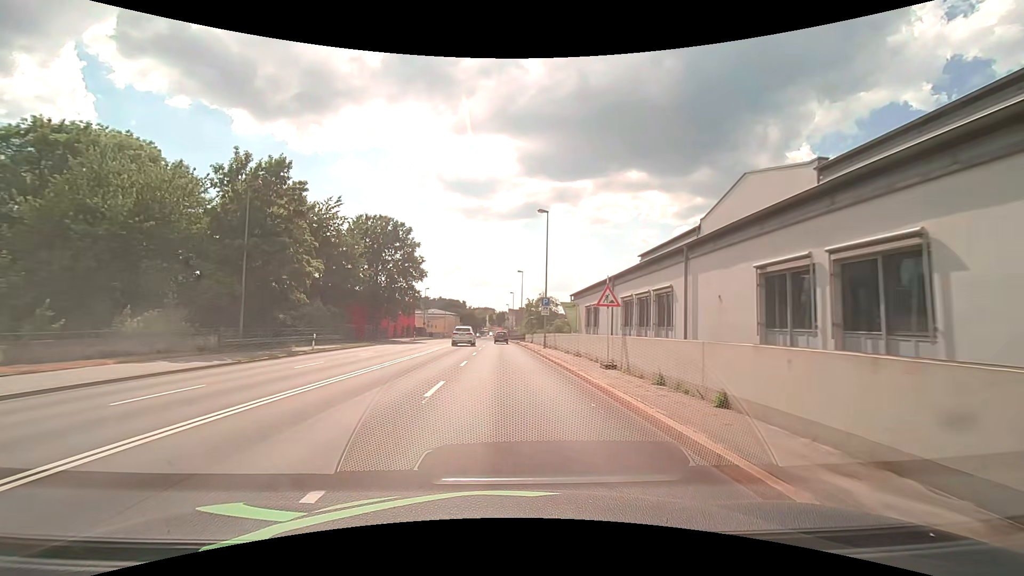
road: primary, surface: asphalt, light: Day
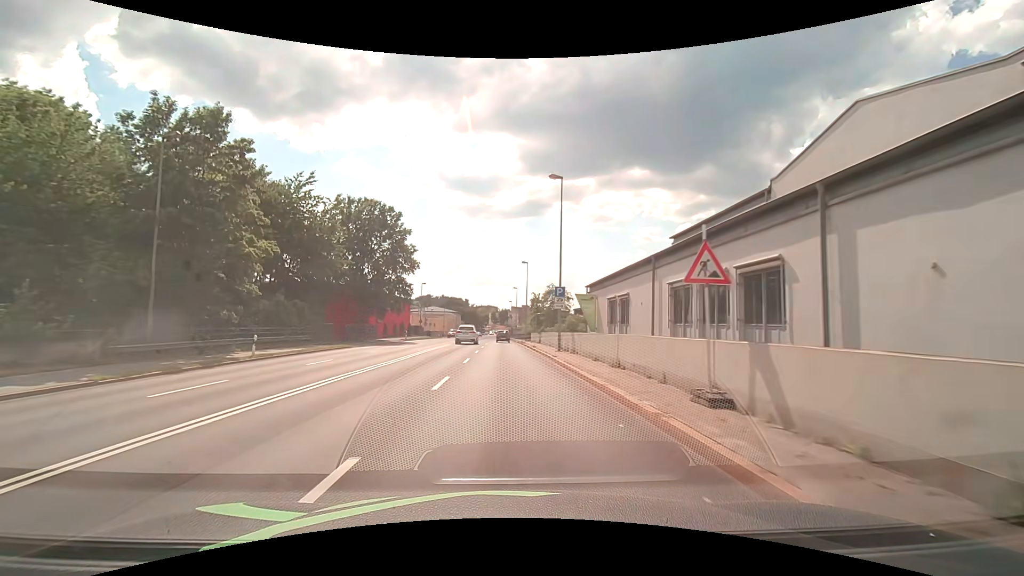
(0.0, +7.9) m; 0°
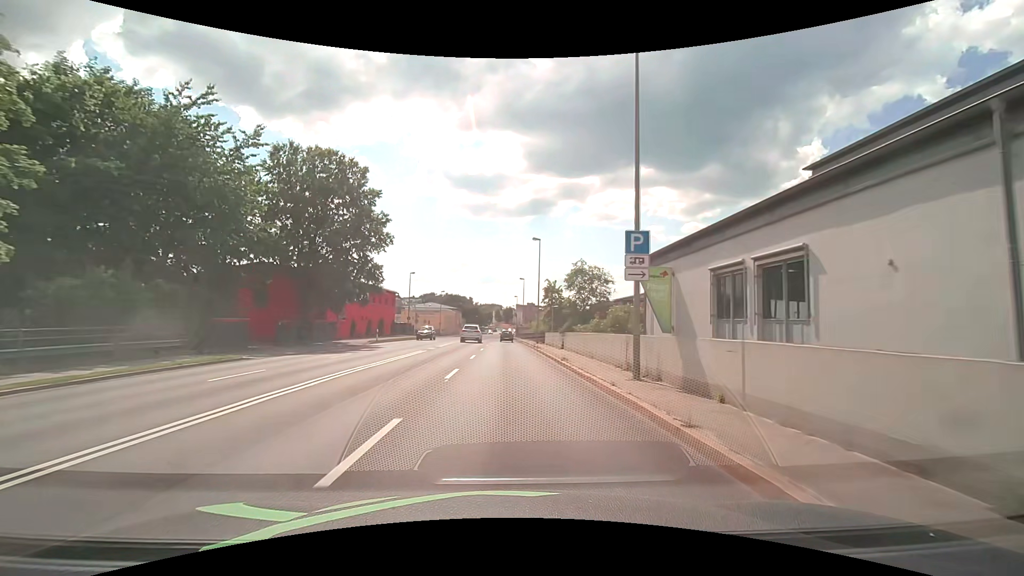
(-0.1, +16.0) m; 0°
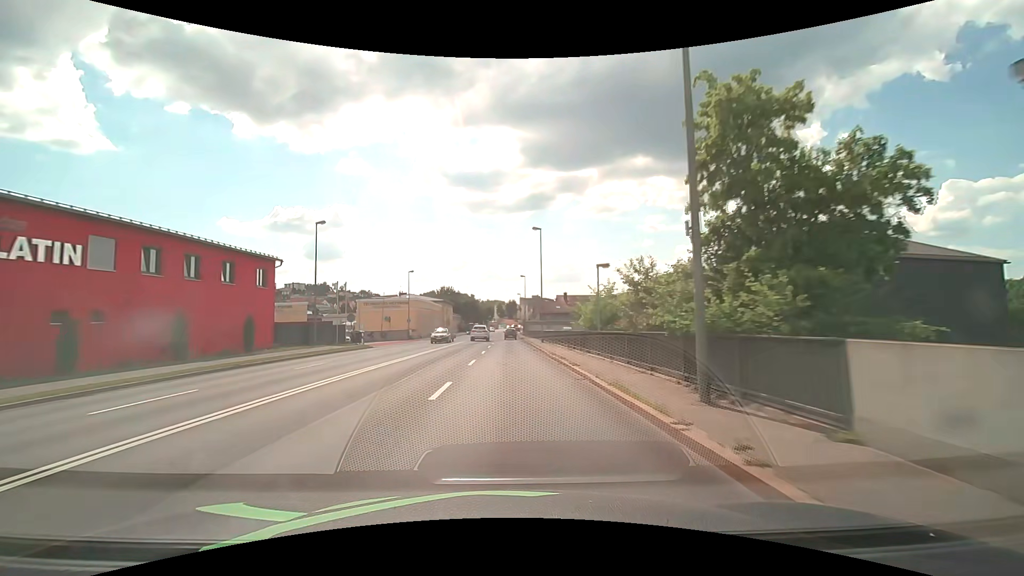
(-0.2, +40.0) m; 0°
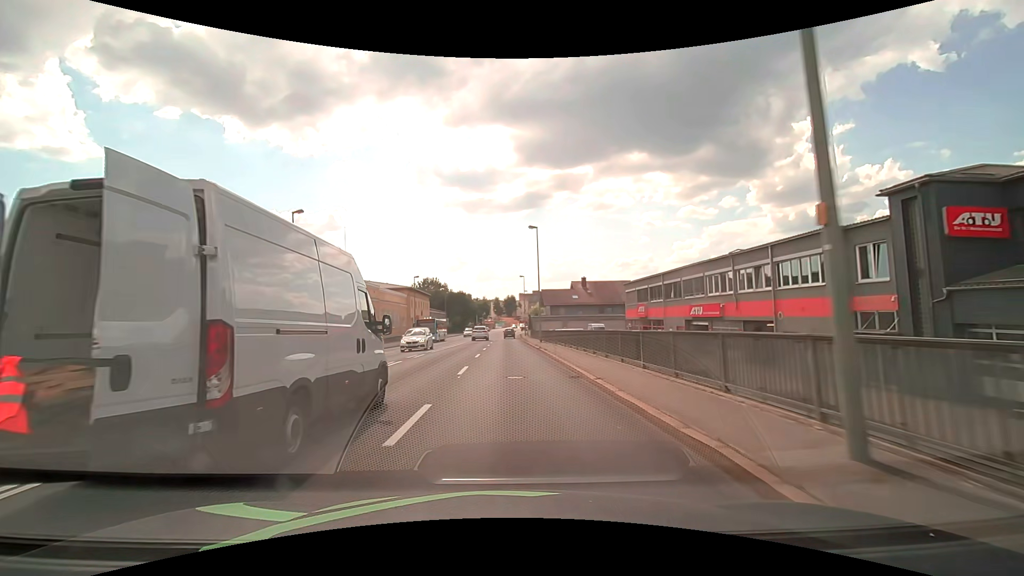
(-0.2, +39.9) m; 0°
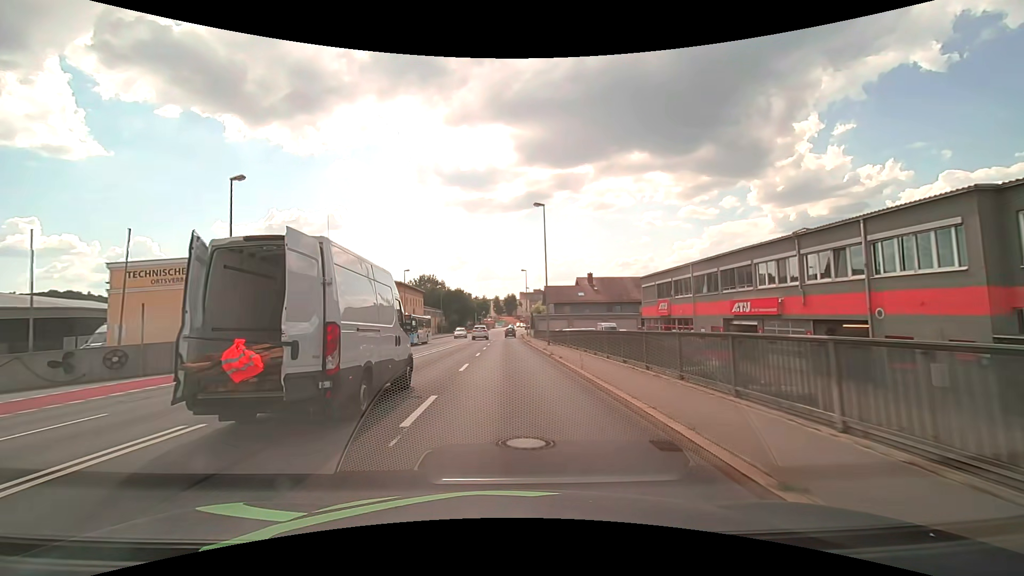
(0.0, +8.0) m; 0°
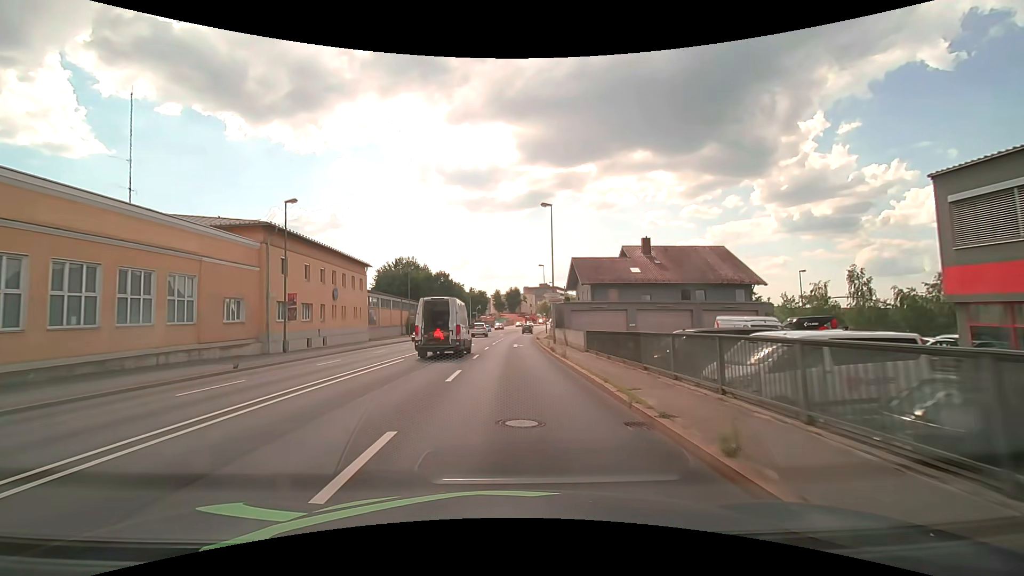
(-0.2, +39.7) m; 0°
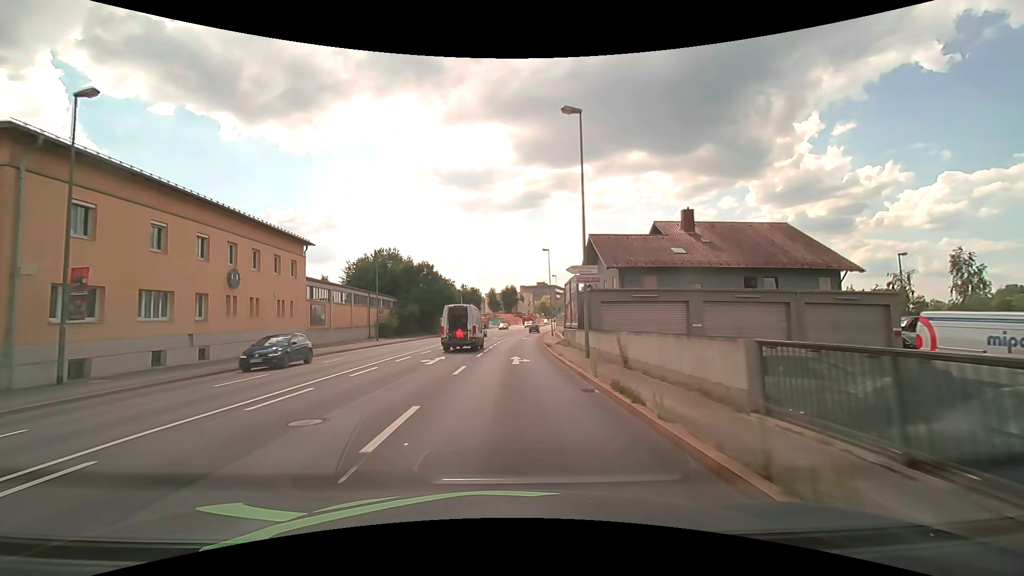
(0.0, +15.9) m; 0°
